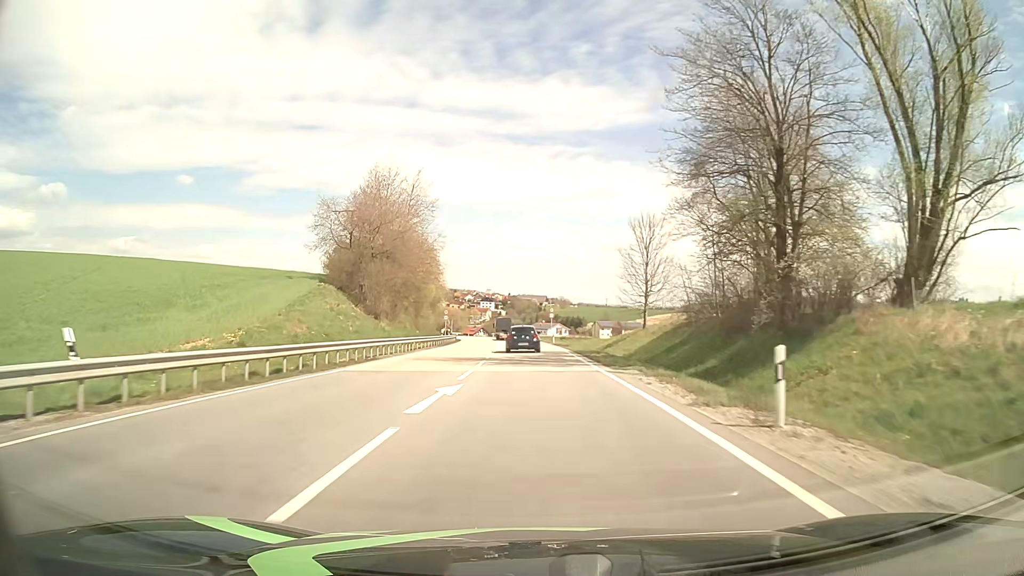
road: primary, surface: asphalt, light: Day
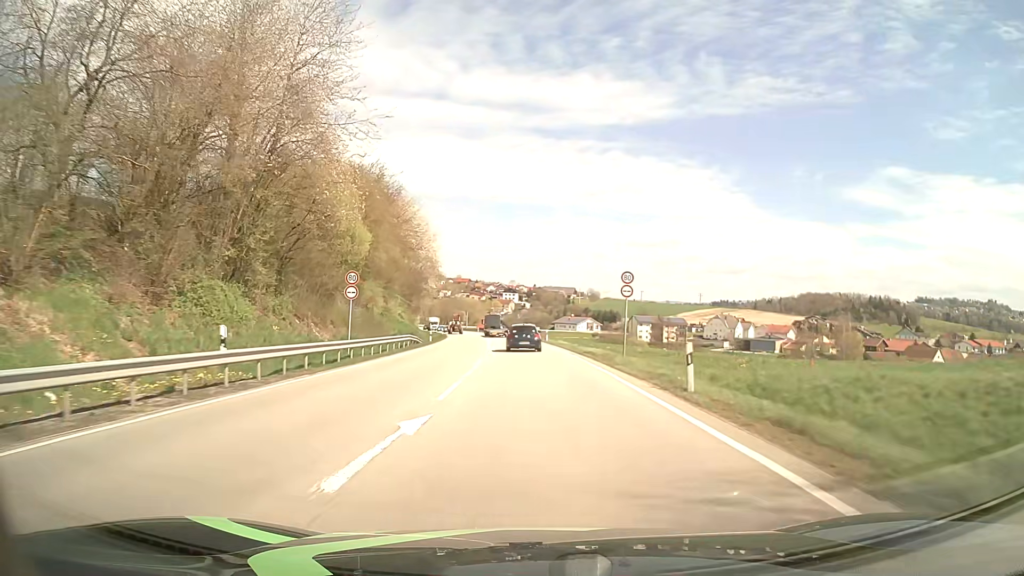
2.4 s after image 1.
(-0.7, +47.1) m; -2°
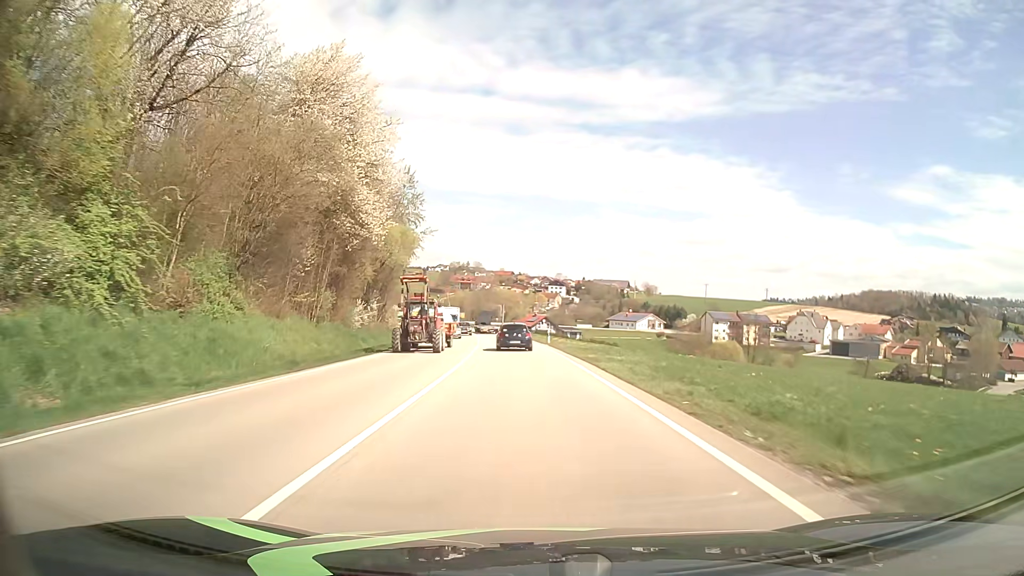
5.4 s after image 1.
(-1.8, +58.0) m; -4°
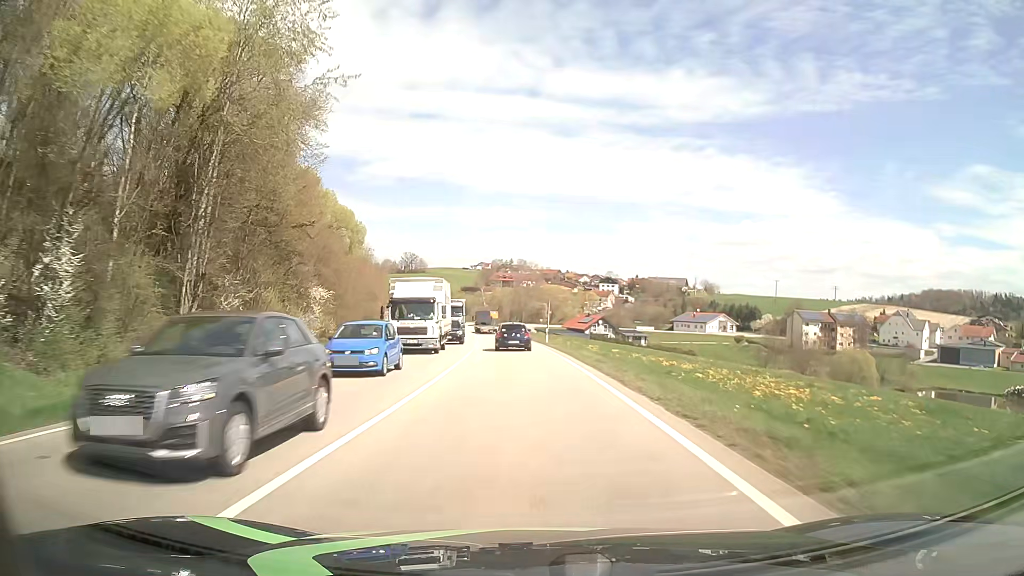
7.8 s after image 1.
(-1.5, +45.7) m; -4°
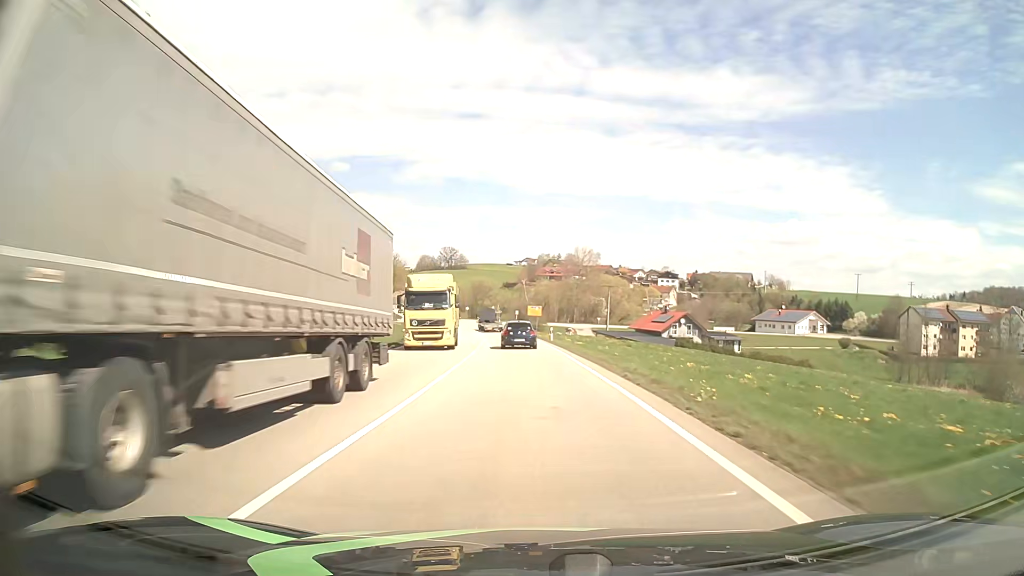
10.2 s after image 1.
(-1.7, +45.1) m; -4°
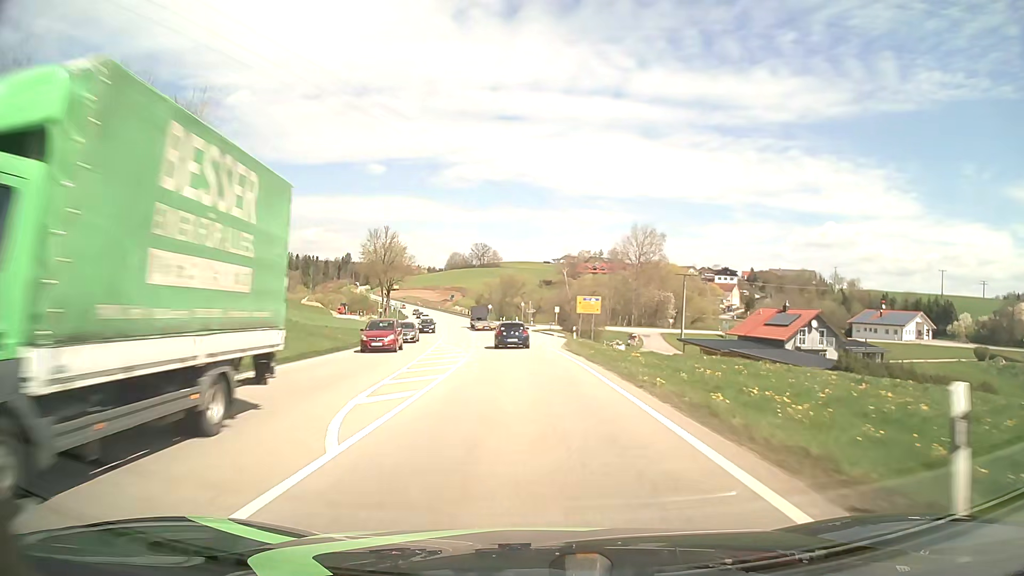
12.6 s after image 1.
(-1.3, +44.8) m; -3°
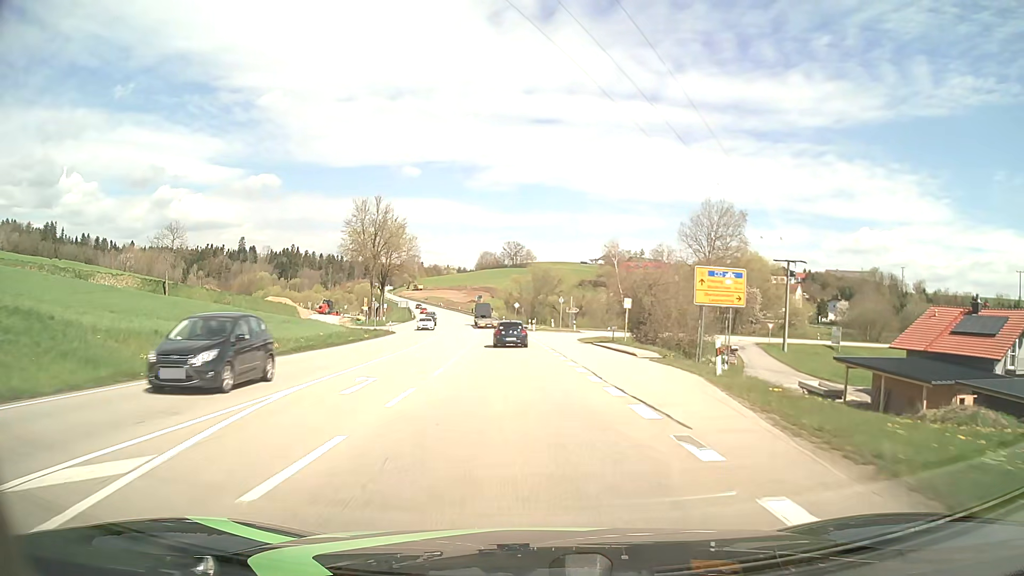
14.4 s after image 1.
(-0.9, +33.6) m; -3°
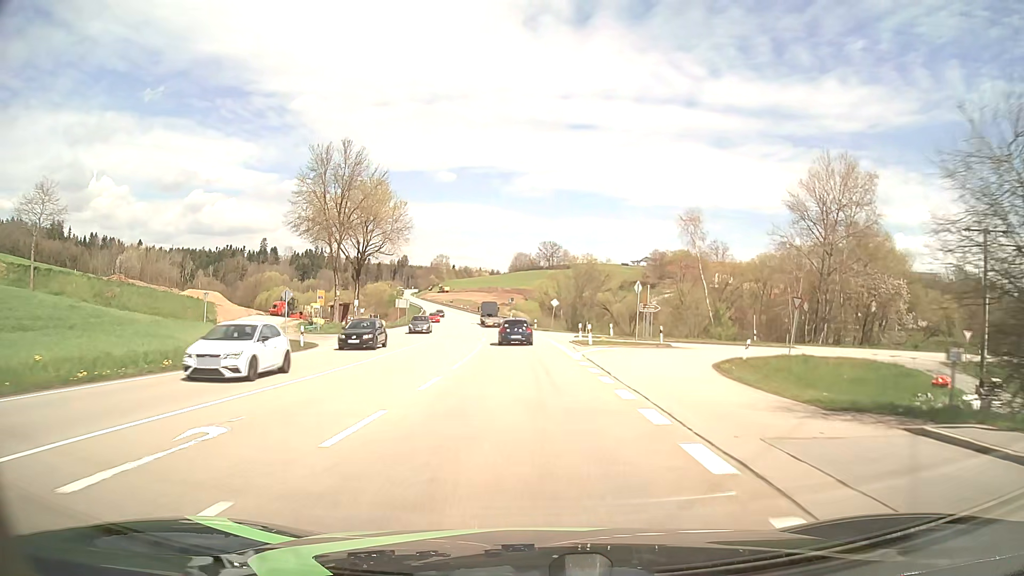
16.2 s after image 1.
(-0.9, +33.6) m; -3°
(0, +10) (0, +20) (-1, +30) (-1, +40) (-2, +50) (-2, +60) (-3, +70) (-4, +80) (-5, +90) (-7, +100) m
